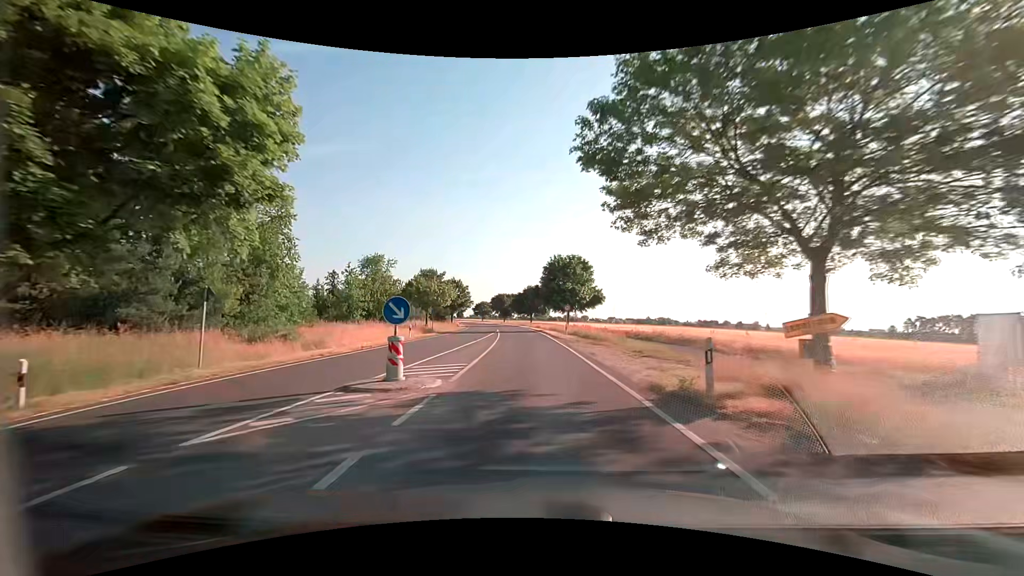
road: secondary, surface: asphalt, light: Day
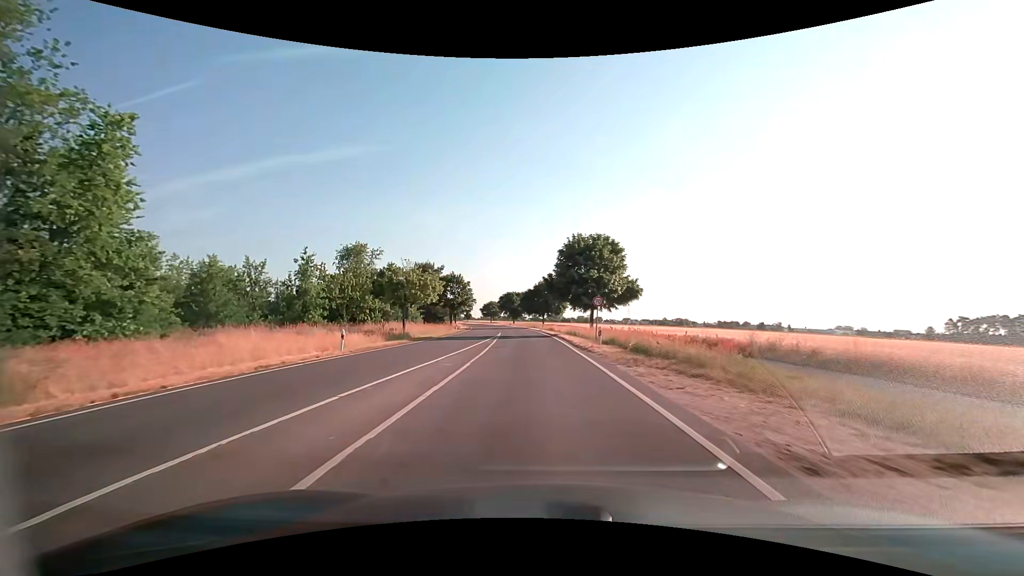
(-0.2, +16.1) m; -1°
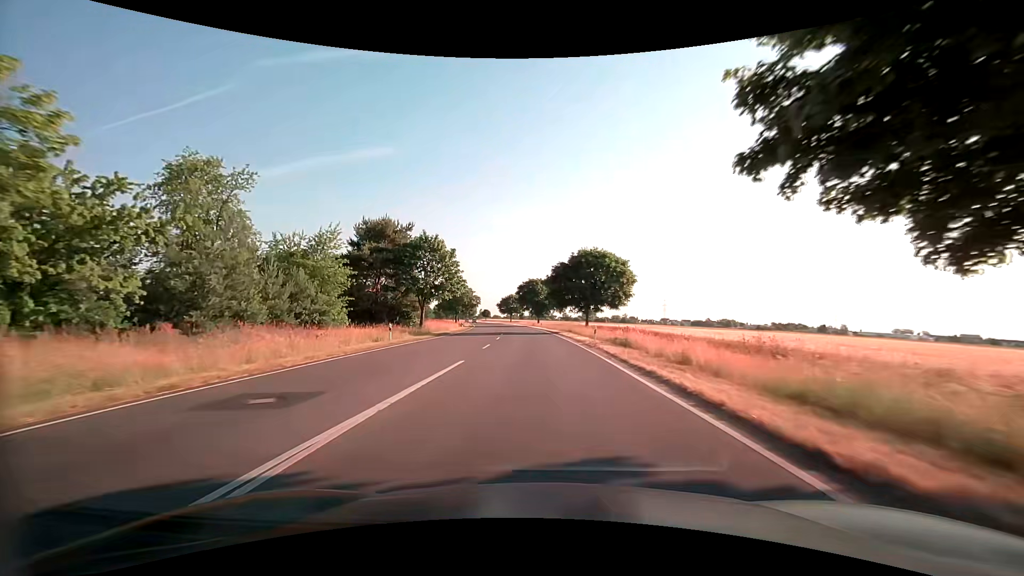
(-1.7, +43.9) m; -4°
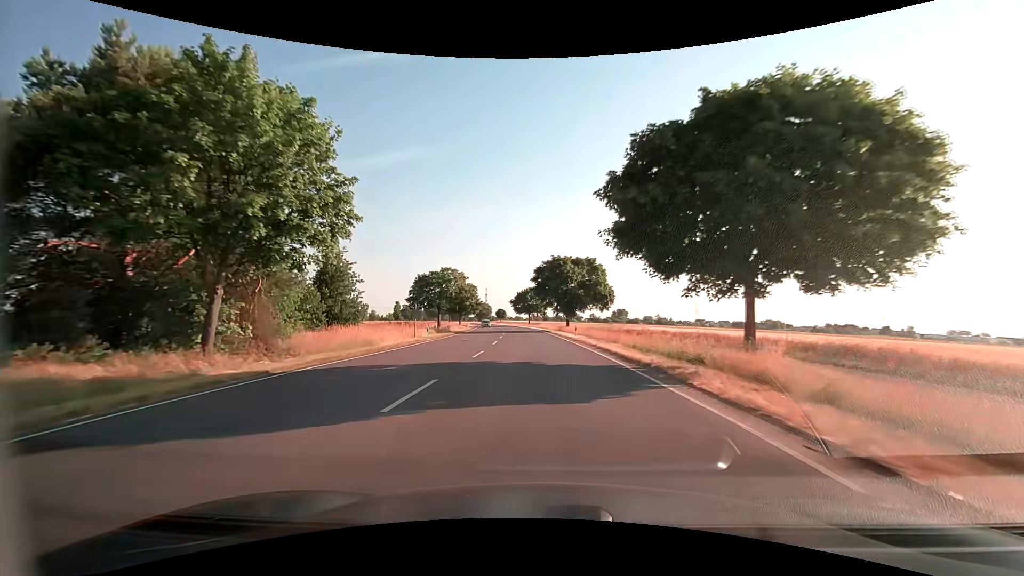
(-0.8, +38.5) m; -3°
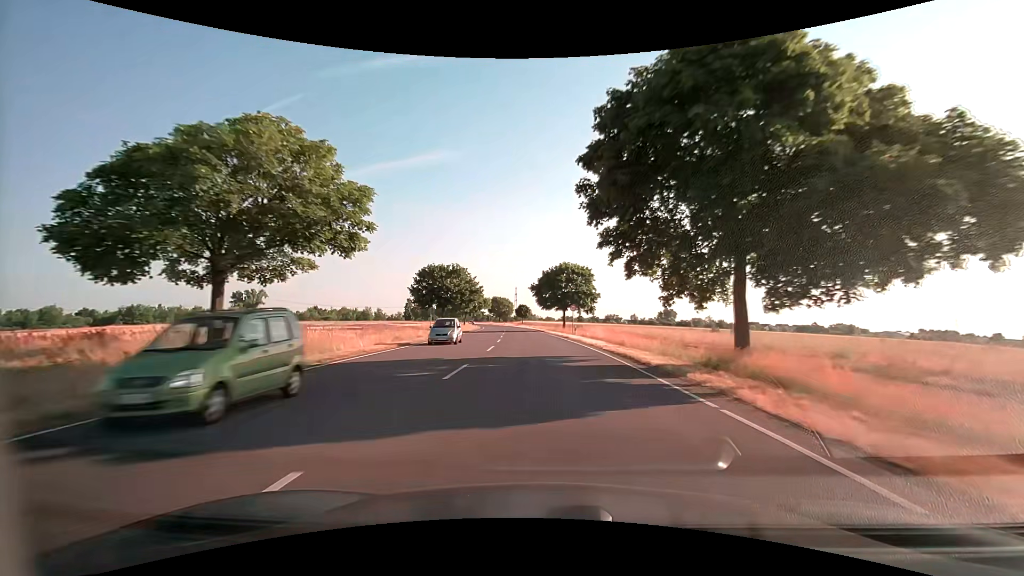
(-1.8, +51.6) m; -4°
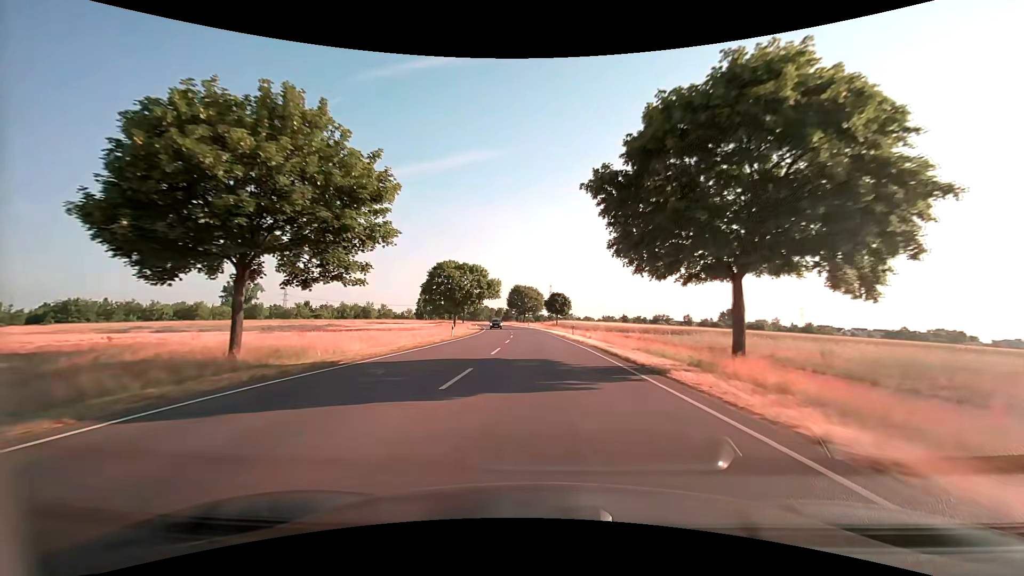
(-2.0, +52.0) m; -4°
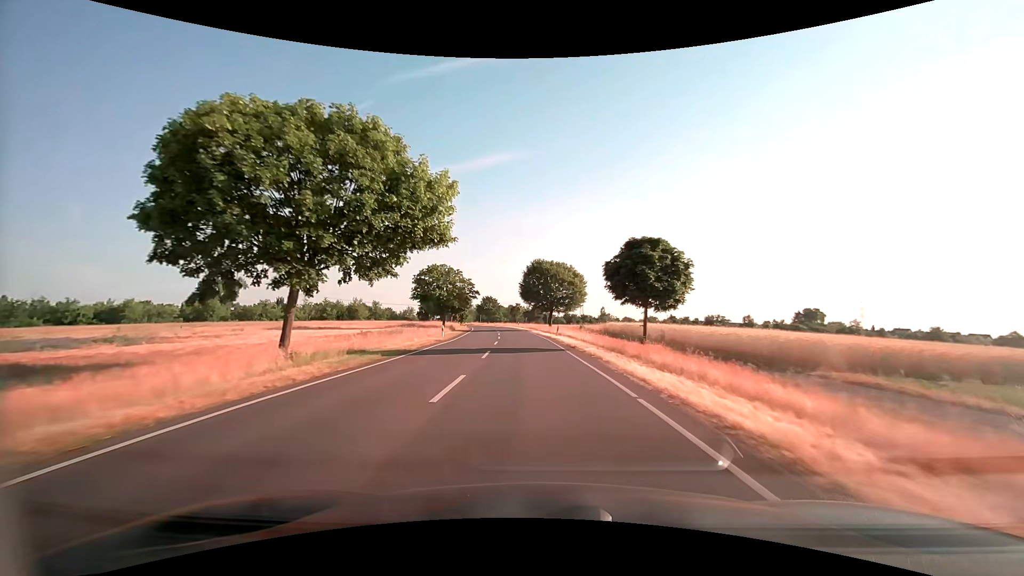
(-1.2, +49.8) m; -3°
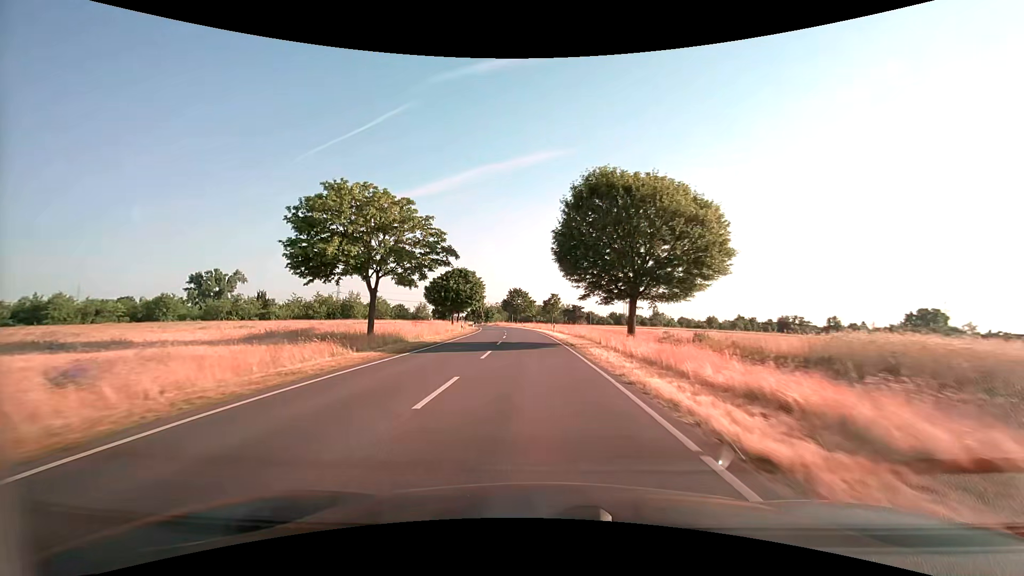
(-1.5, +39.6) m; -4°
(0, +10) (0, +20) (-1, +30) (-1, +40) (-2, +50) (-3, +60) (-4, +70) (-5, +80) (-6, +90) (-7, +100) m
